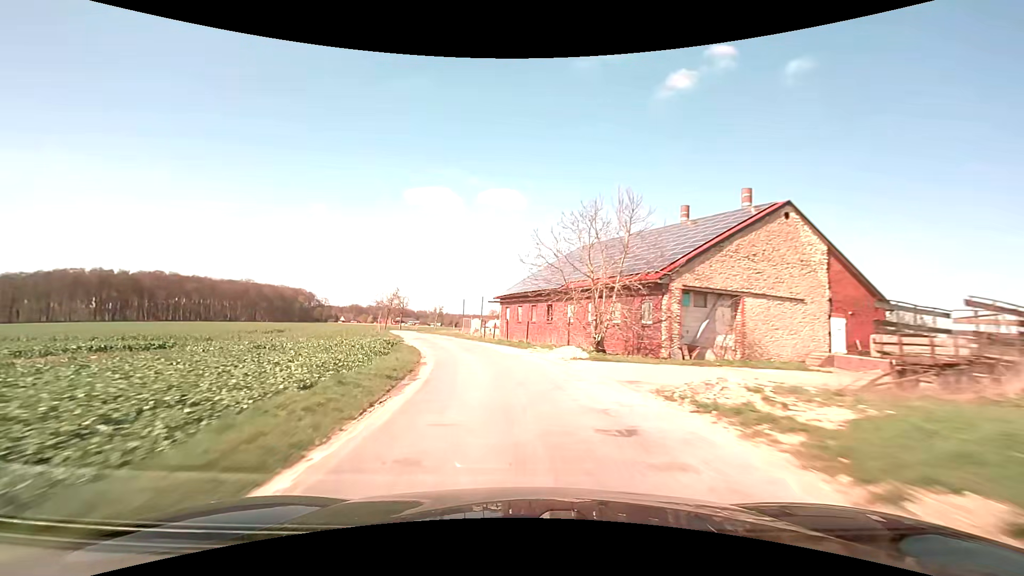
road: unclassified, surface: asphalt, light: Day
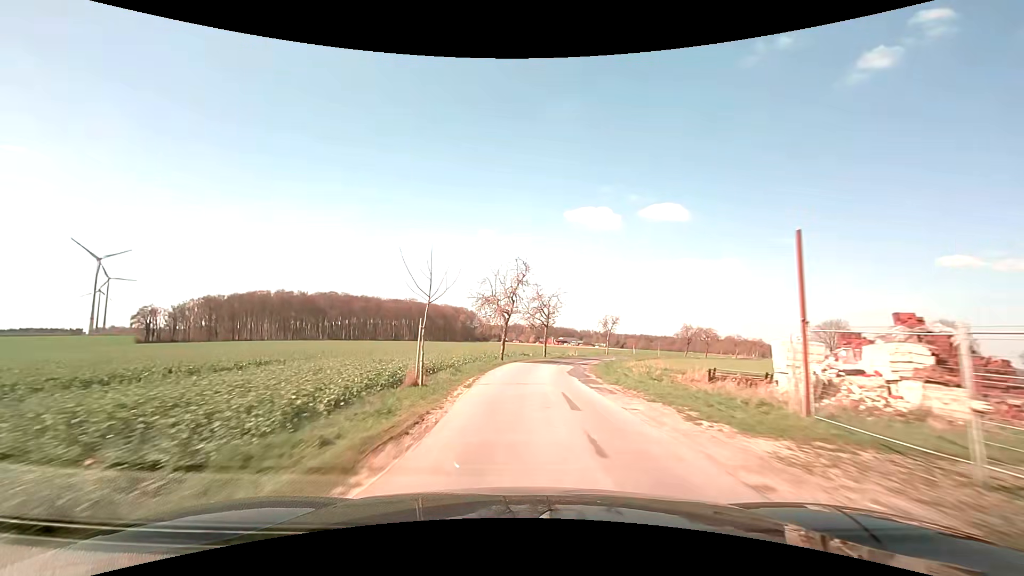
(-8.4, +42.5) m; -19°
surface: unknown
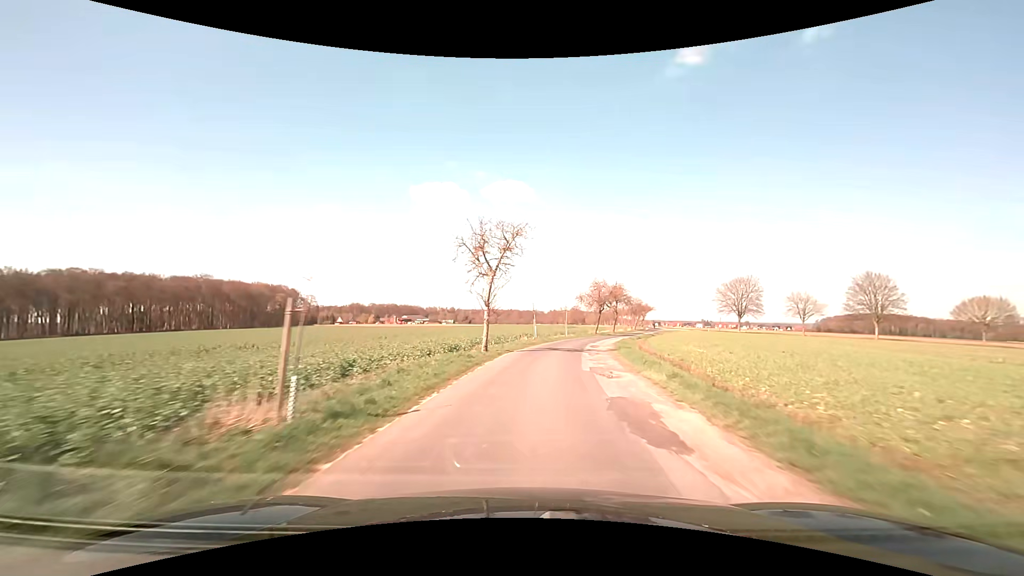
(+5.9, +53.2) m; +16°
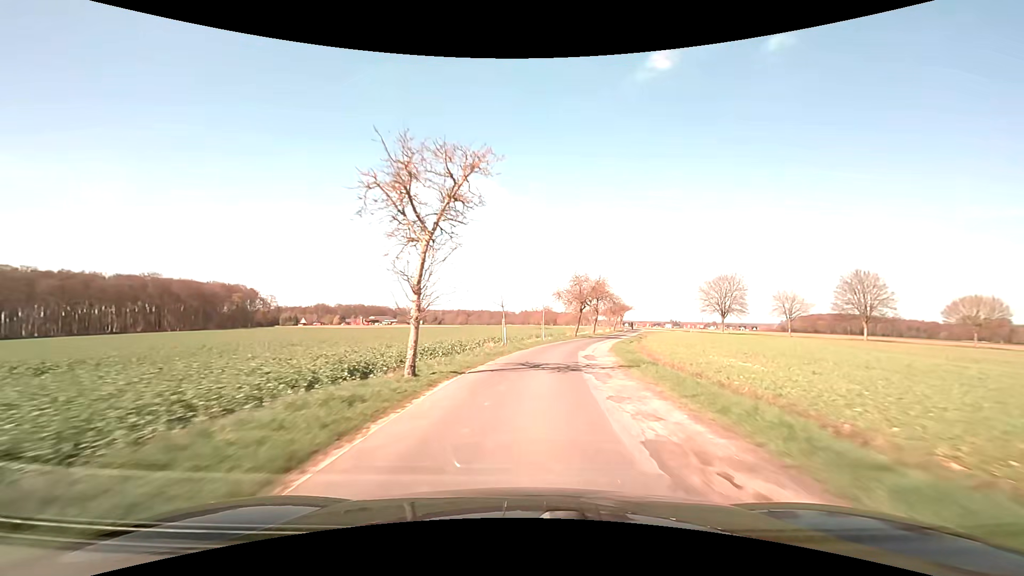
(+0.3, +9.8) m; +4°
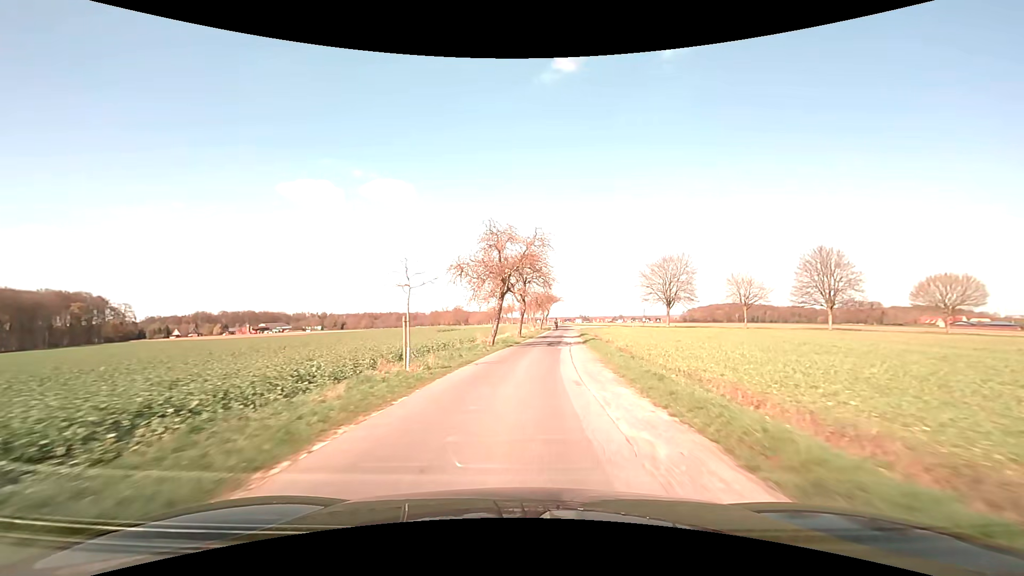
(+2.2, +26.6) m; +10°
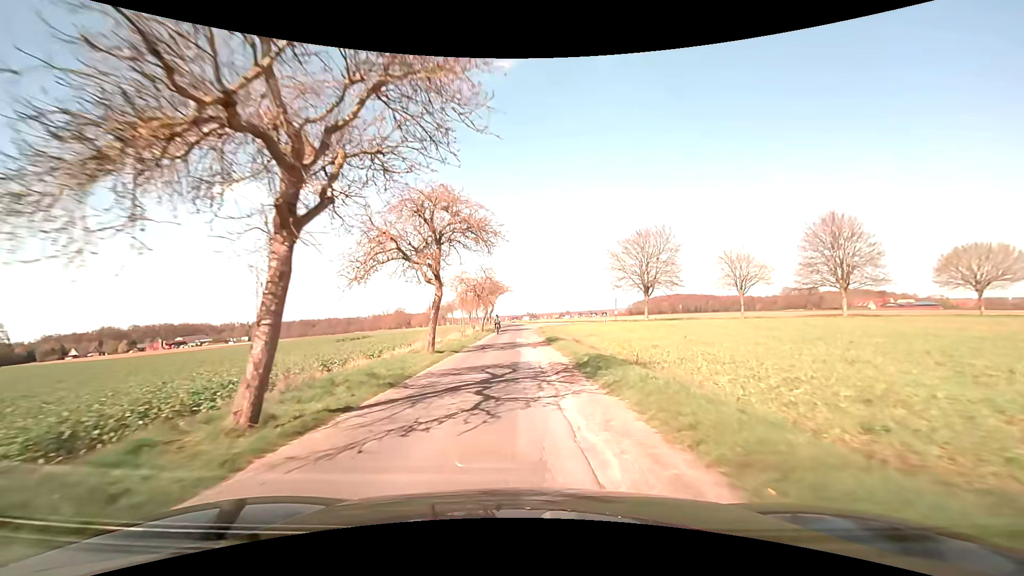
(+1.2, +22.2) m; +7°
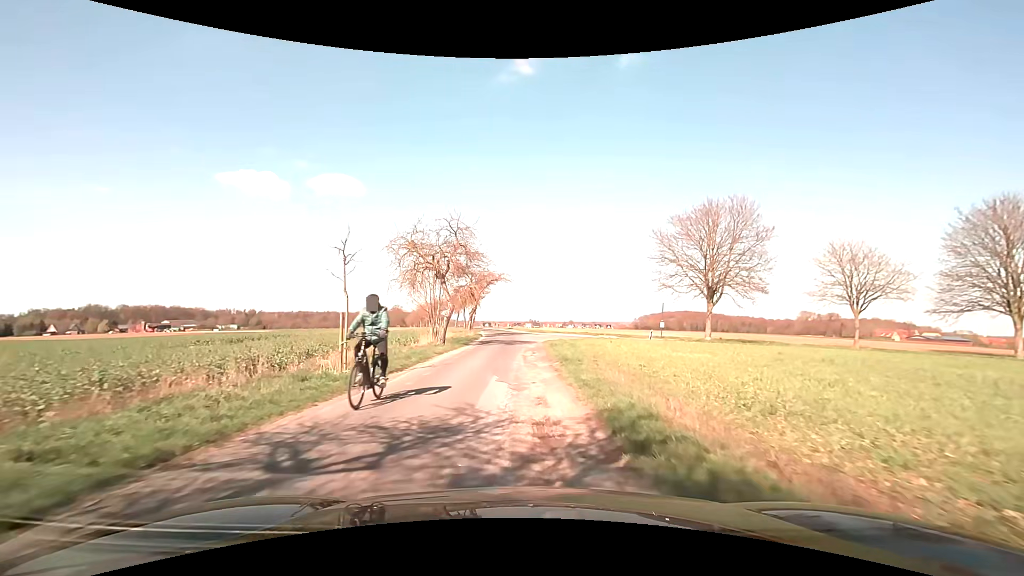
(+0.1, +23.3) m; 0°
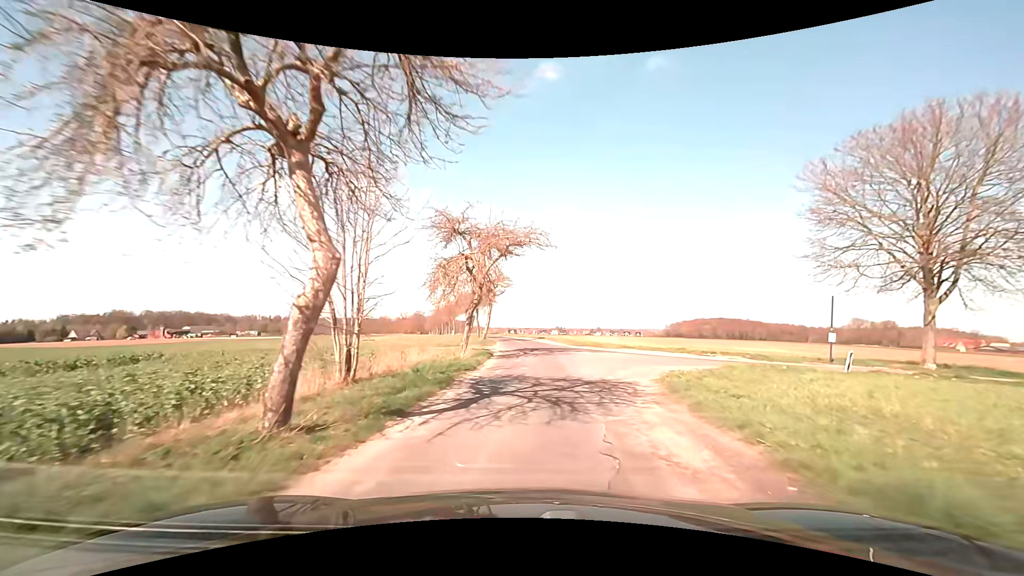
(-1.3, +21.5) m; -3°
(0, +10) (0, +20) (0, +30) (-1, +40) (-1, +50) (-3, +60) (-4, +70) (-6, +80) (-8, +89) (-10, +99) m
